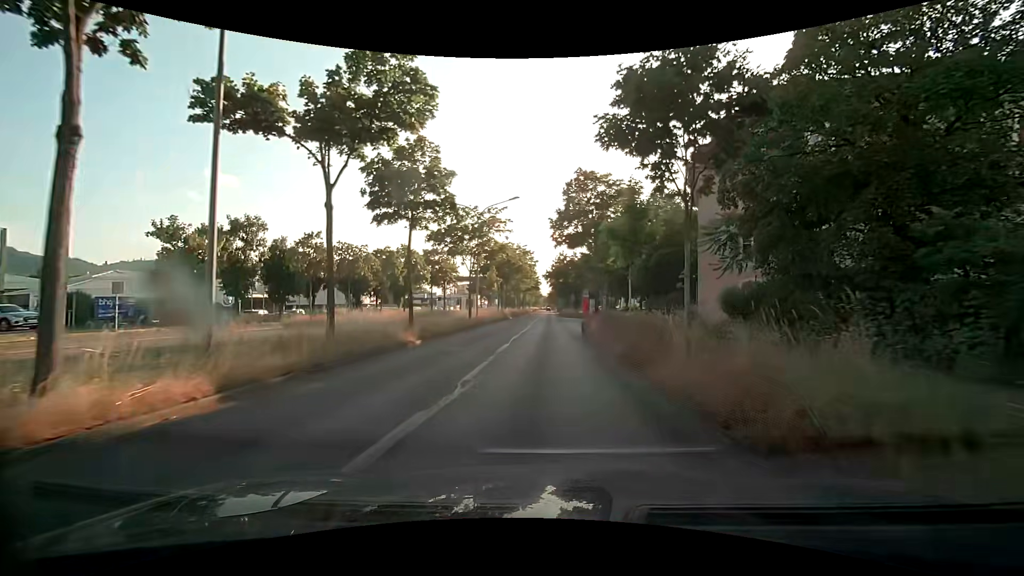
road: primary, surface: asphalt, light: Day
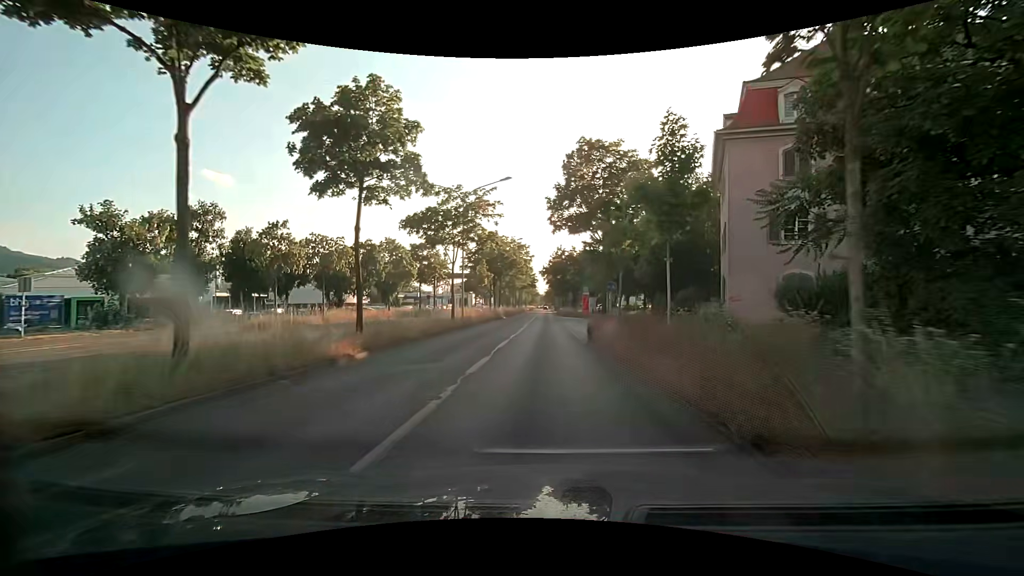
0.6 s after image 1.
(+0.1, +5.5) m; +1°
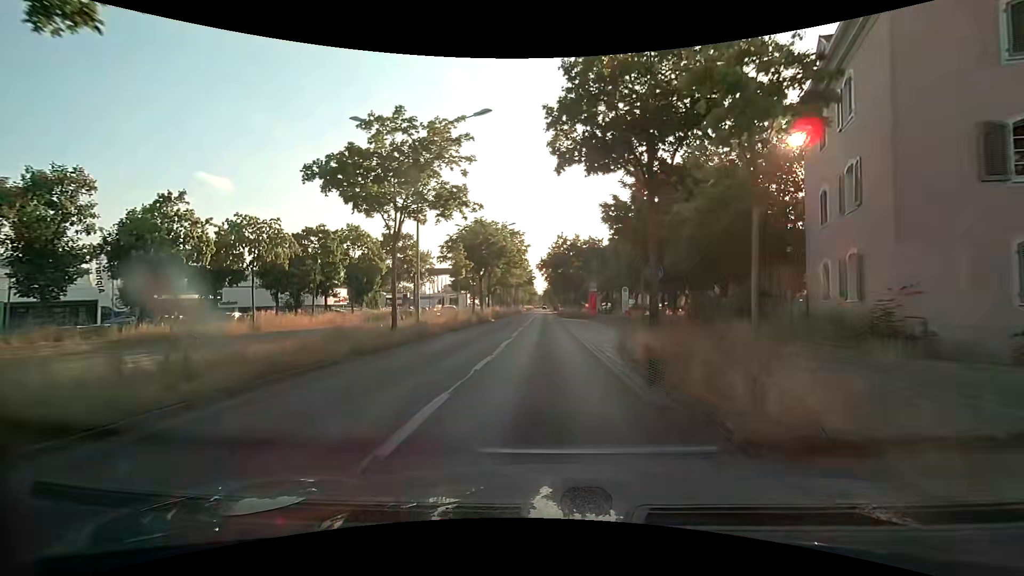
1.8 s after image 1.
(0.0, +11.7) m; 0°
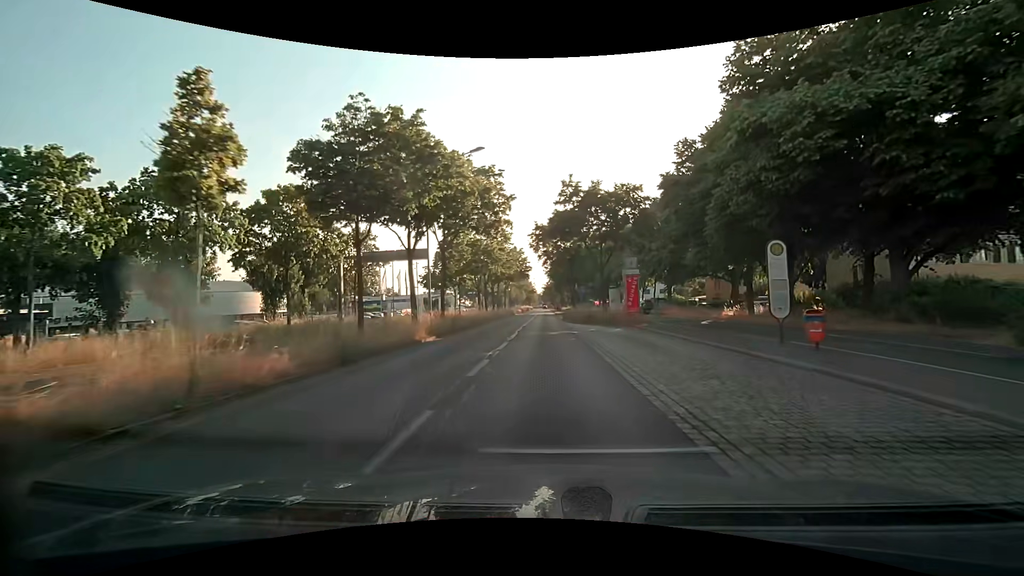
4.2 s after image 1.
(-0.1, +25.1) m; -1°
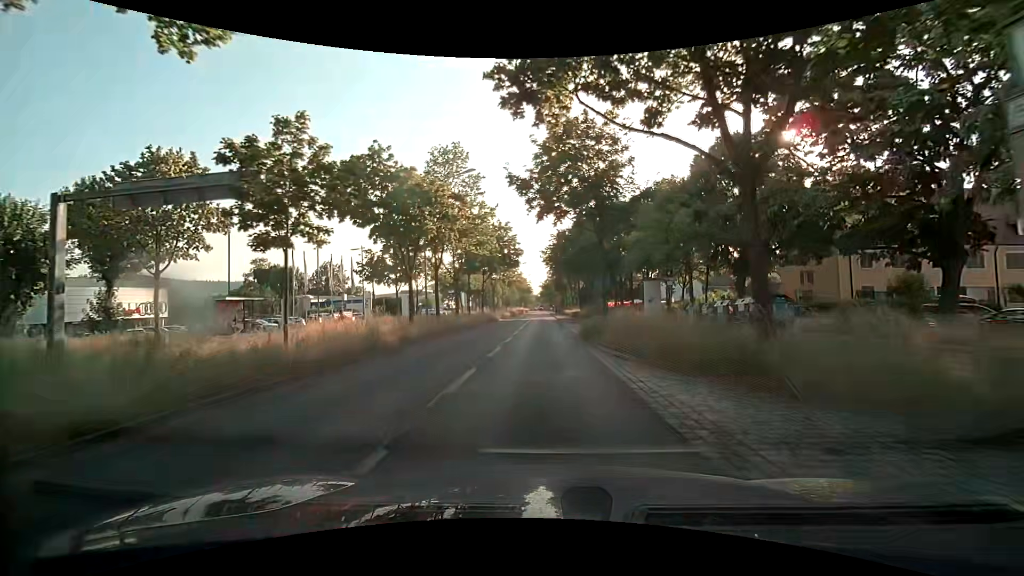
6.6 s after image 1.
(+0.2, +25.9) m; +1°
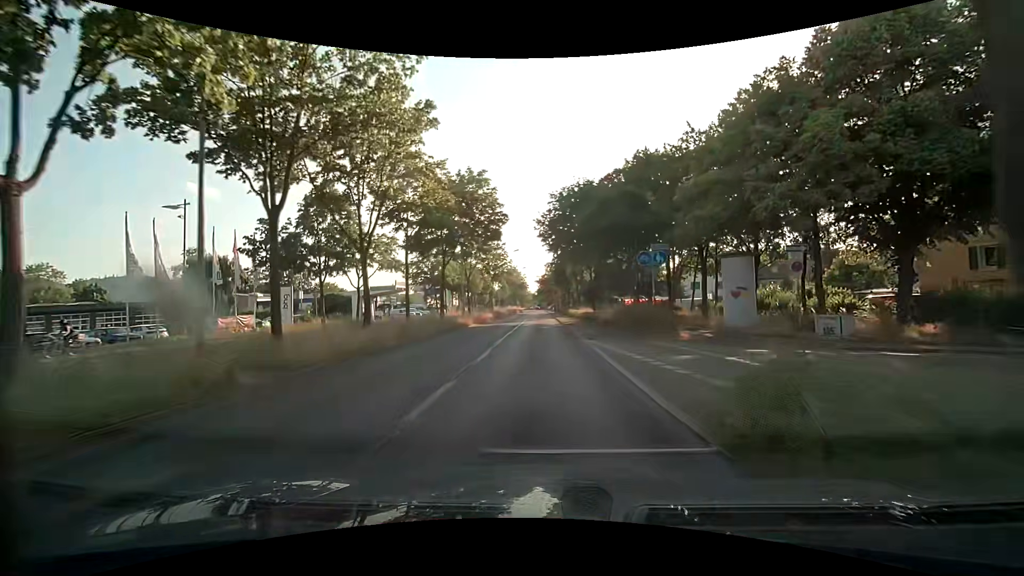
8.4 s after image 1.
(0.0, +19.9) m; 0°
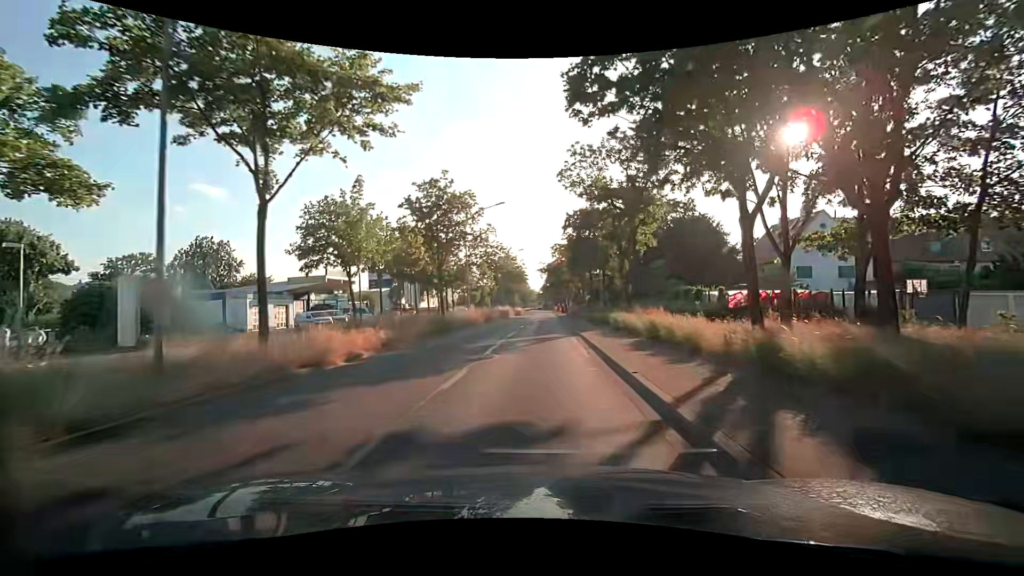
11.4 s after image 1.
(-0.1, +34.0) m; -1°
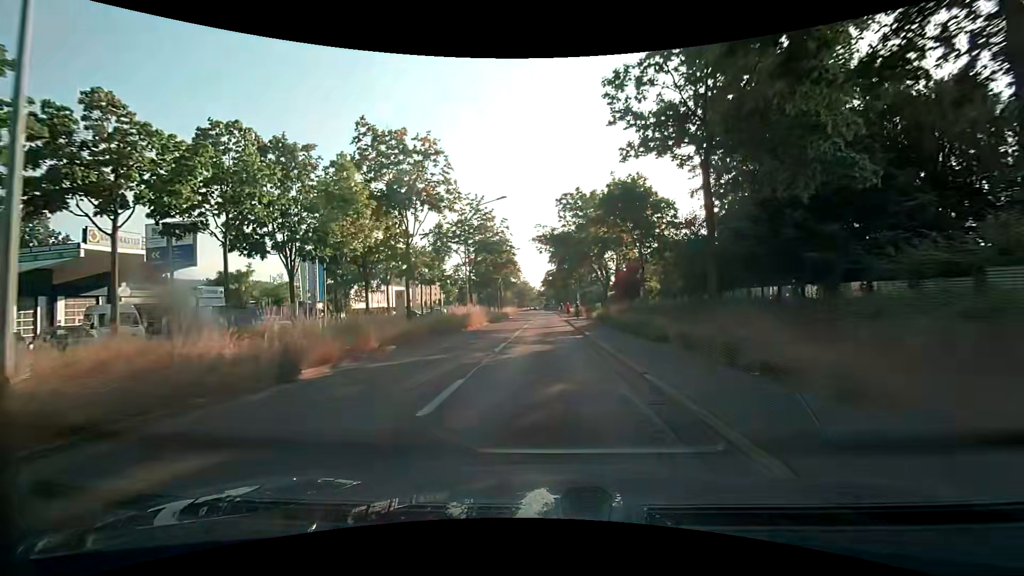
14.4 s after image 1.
(+0.1, +35.4) m; 0°
(0, +10) (0, +20) (0, +30) (0, +40) (0, +50) (0, +60) (0, +70) (+1, +80) (+1, +90) (+1, +100) m
